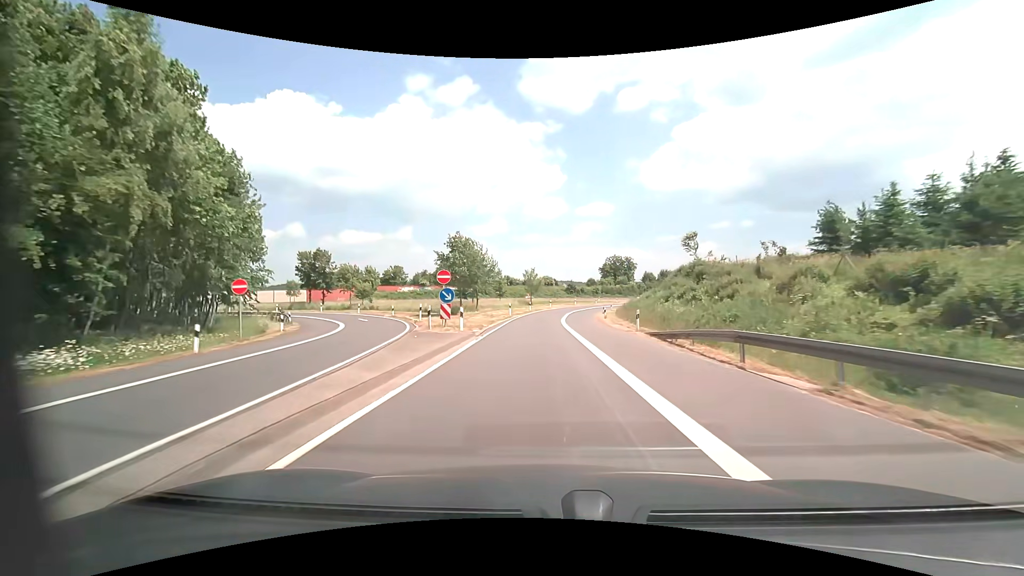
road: motorway_link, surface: asphalt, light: Day
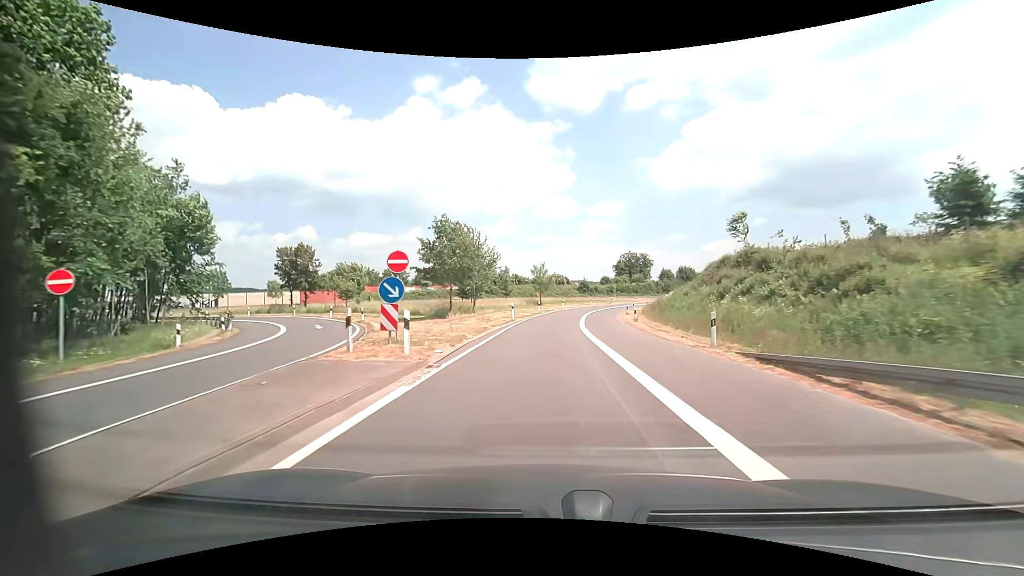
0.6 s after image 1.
(-0.1, +10.1) m; -1°
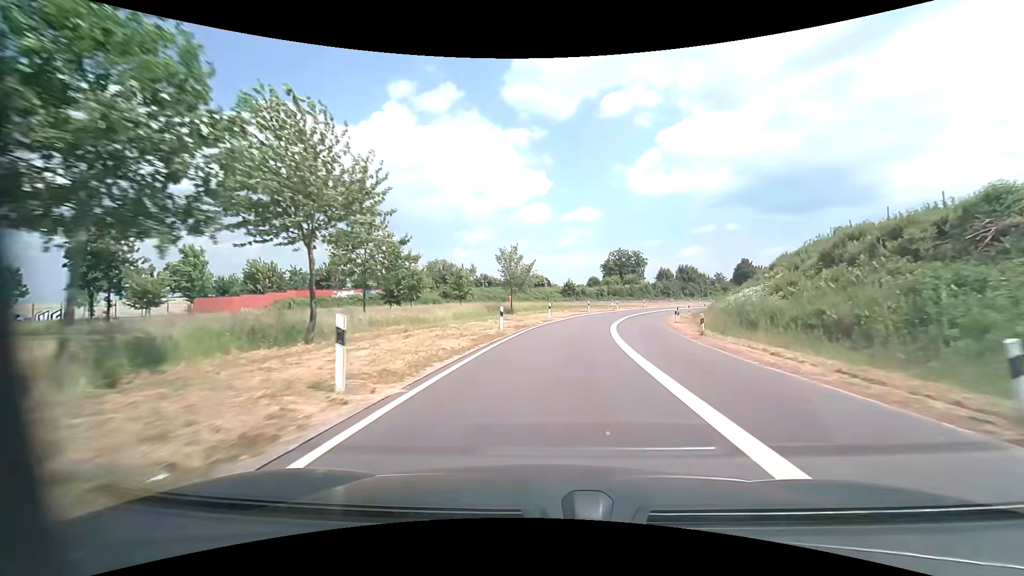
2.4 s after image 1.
(+0.3, +29.3) m; +3°
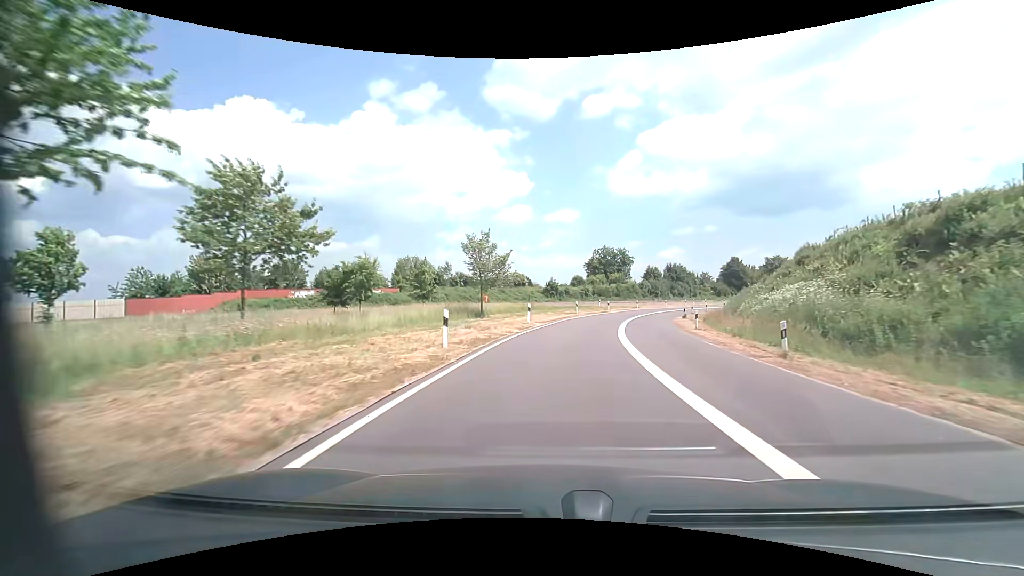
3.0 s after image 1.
(+0.2, +9.5) m; +2°
